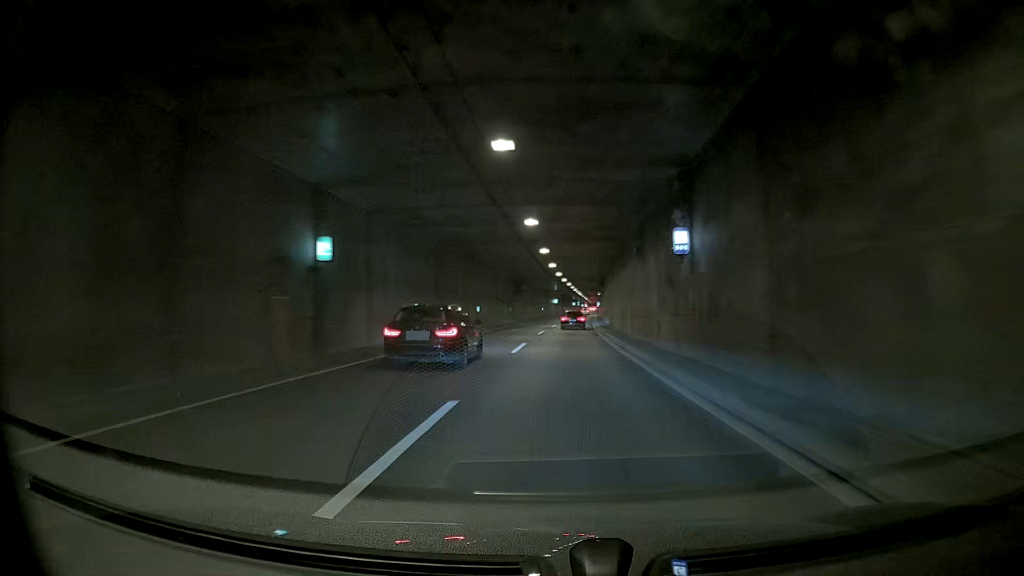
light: Day
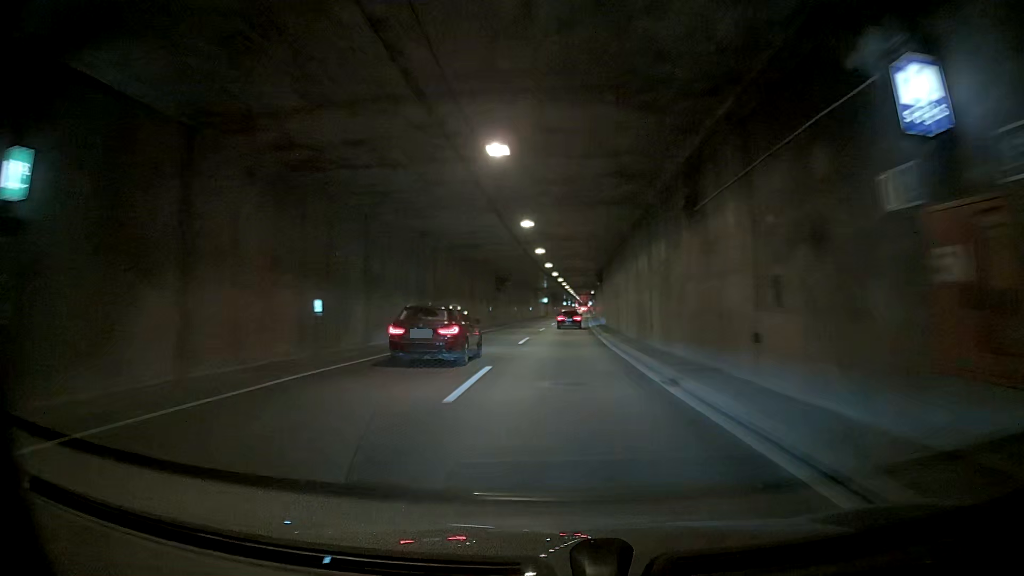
(0.0, +12.0) m; 0°
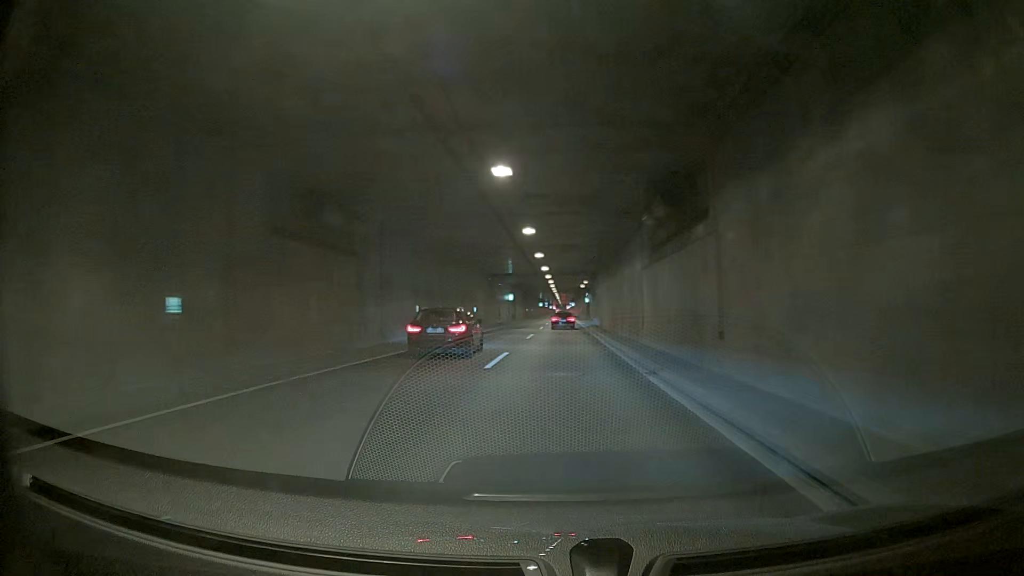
(0.0, +47.8) m; 0°
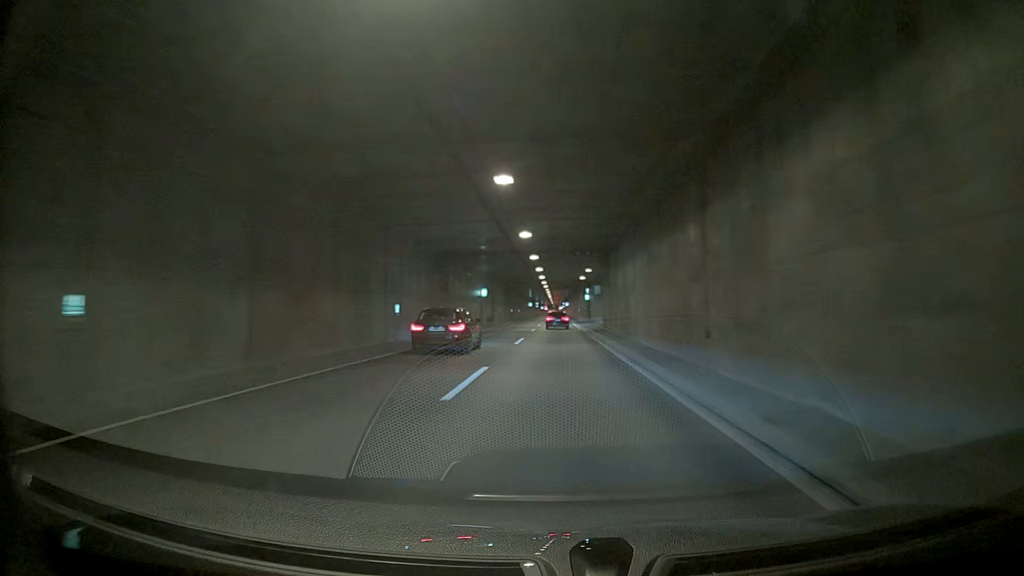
(0.0, +23.9) m; 0°
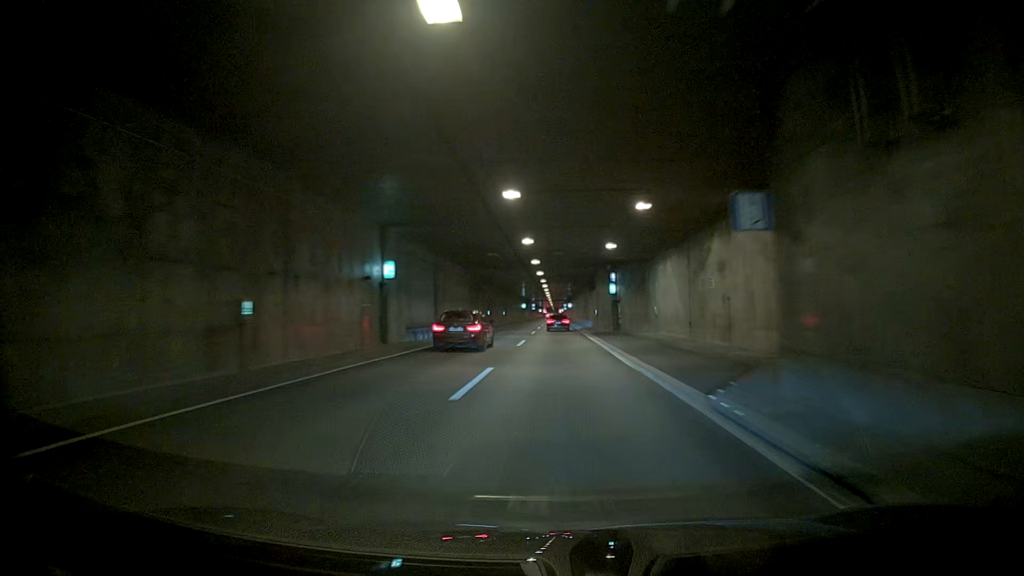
(0.0, +35.9) m; 0°
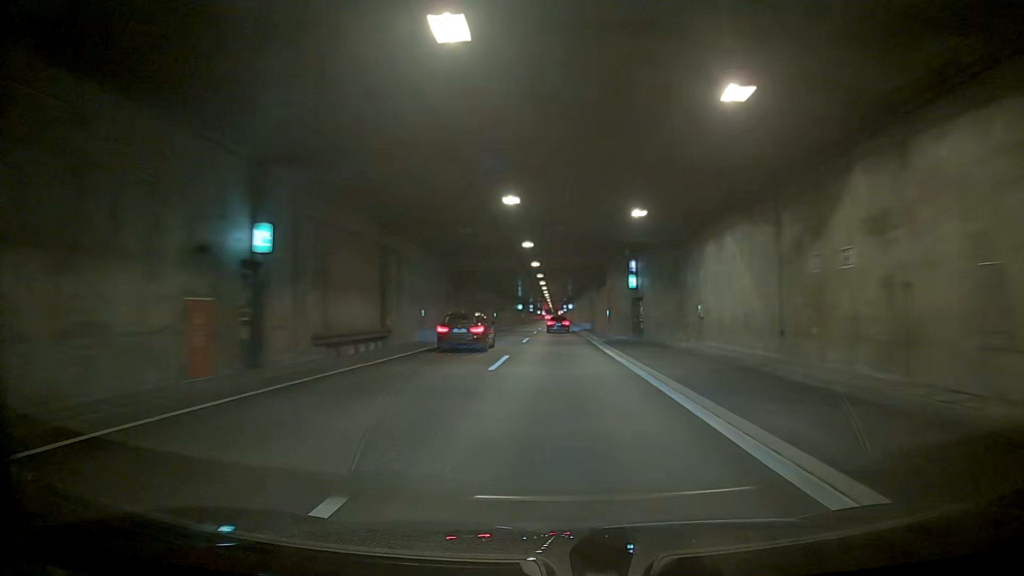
(0.0, +12.0) m; 0°
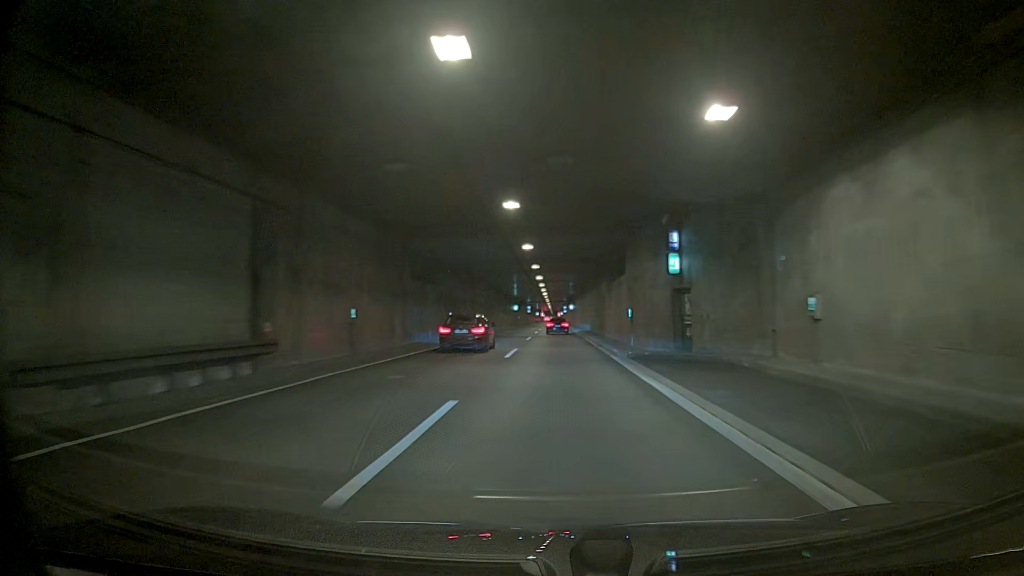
(0.0, +11.9) m; 0°
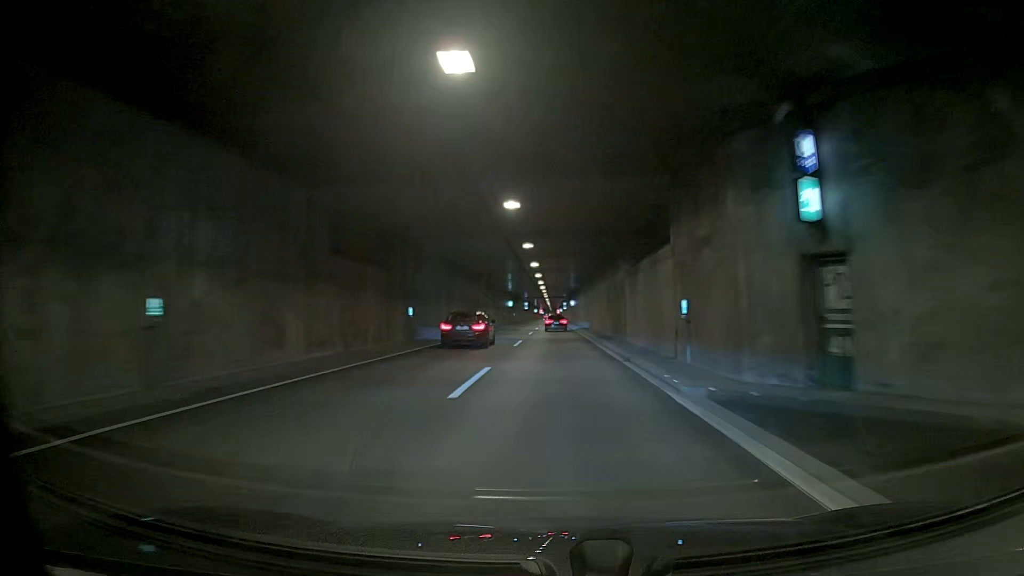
(0.0, +12.0) m; 0°
